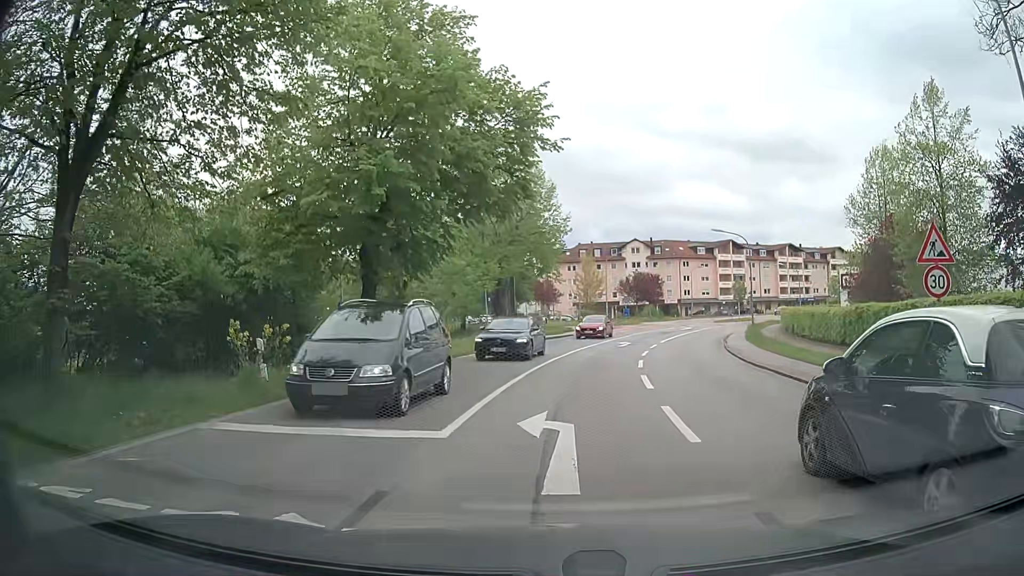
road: secondary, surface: asphalt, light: Day
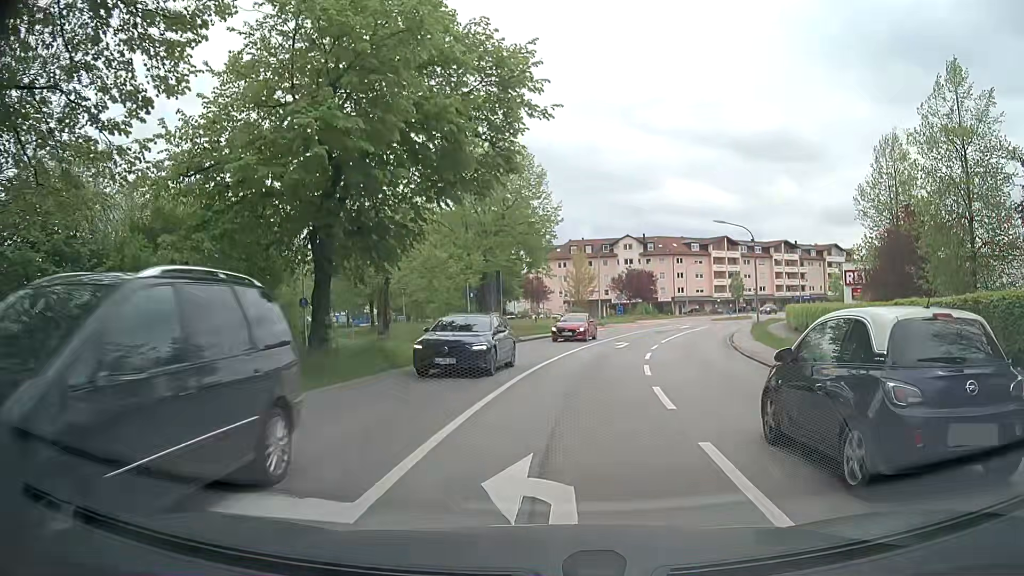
(-0.1, +3.5) m; -1°
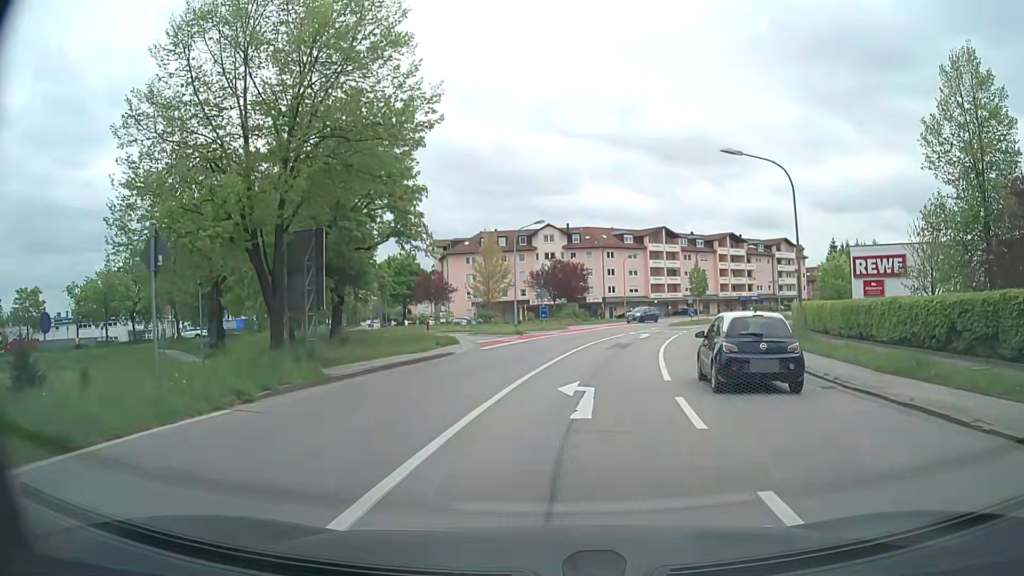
(+1.2, +20.2) m; +7°
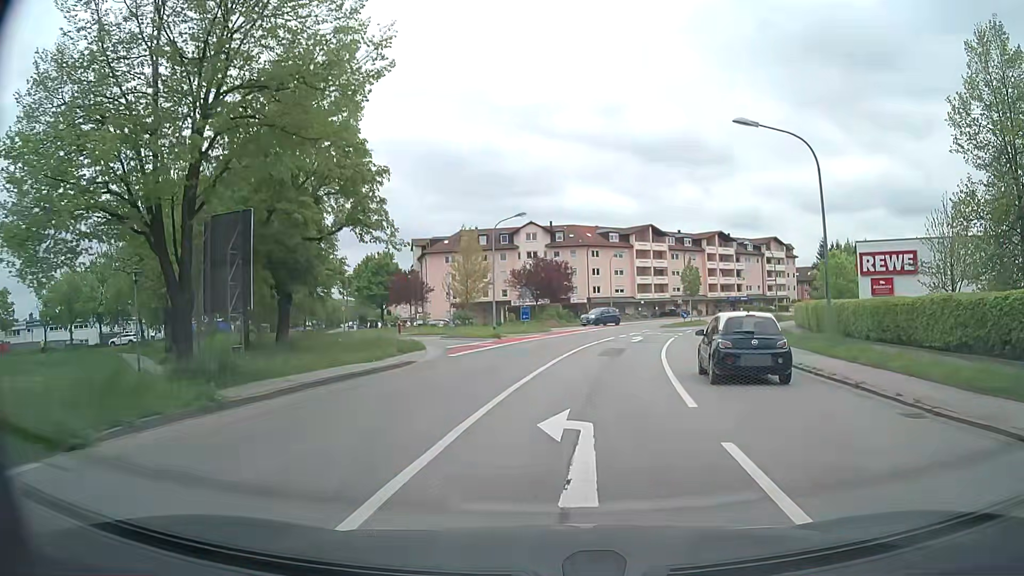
(+0.1, +4.2) m; +2°
(0, +10) (+1, +20) (+3, +30) (+6, +39) (+5, +49) (-4, +54) (-13, +57) (-21, +64) (-26, +72) (-29, +82) m
